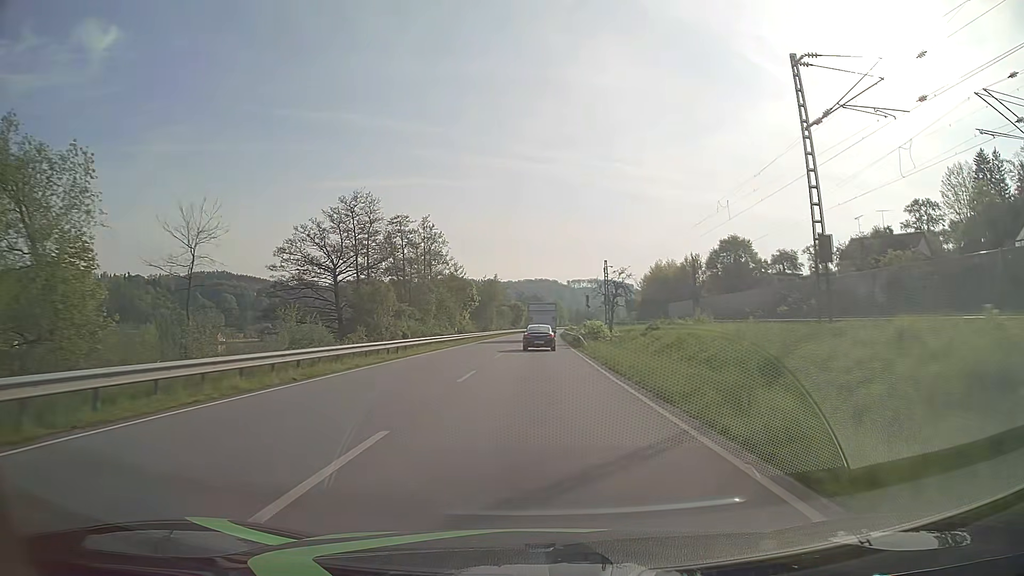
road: primary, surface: asphalt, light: Day
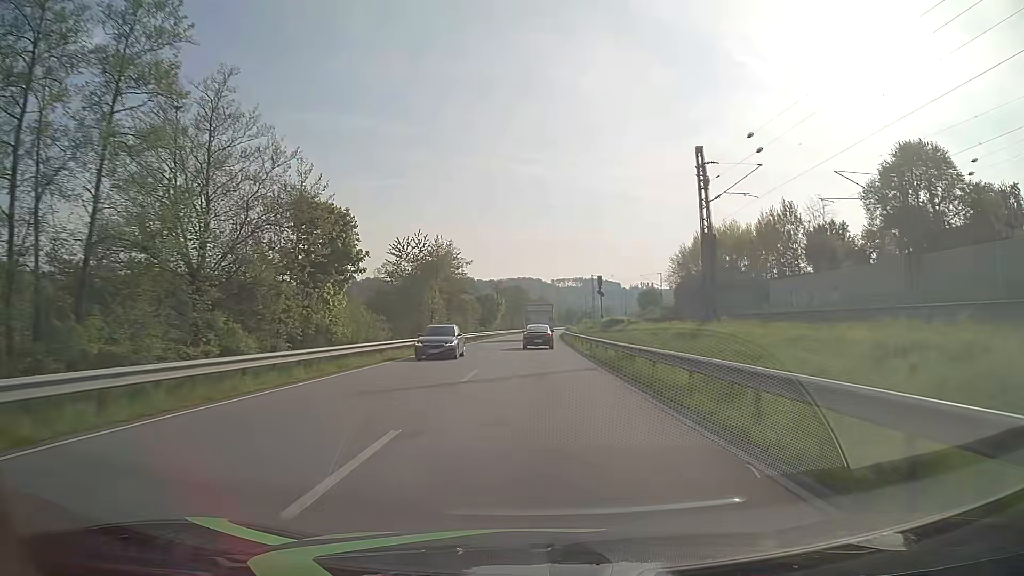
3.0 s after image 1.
(+0.5, +60.5) m; +1°
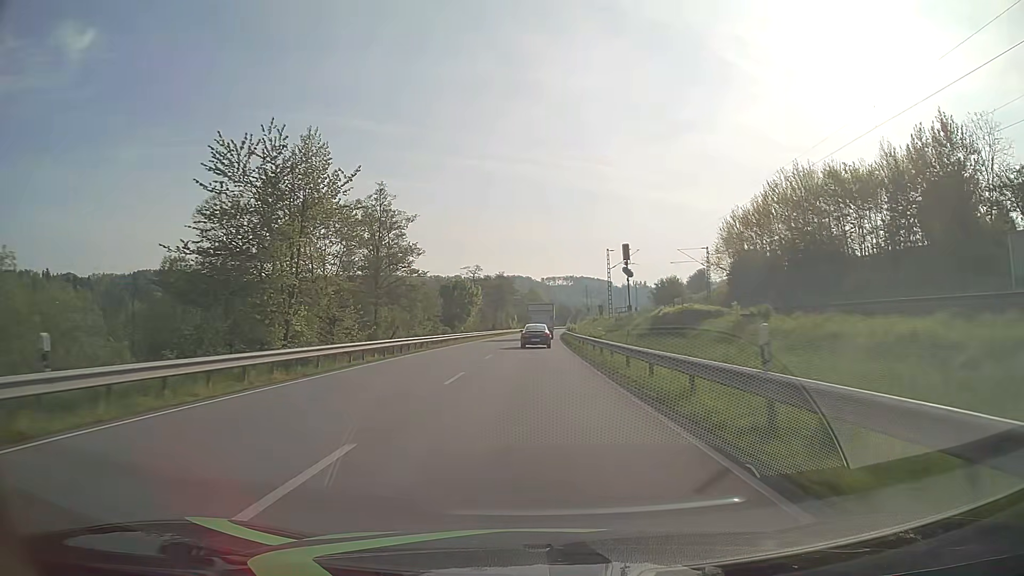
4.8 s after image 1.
(+0.2, +37.6) m; +1°
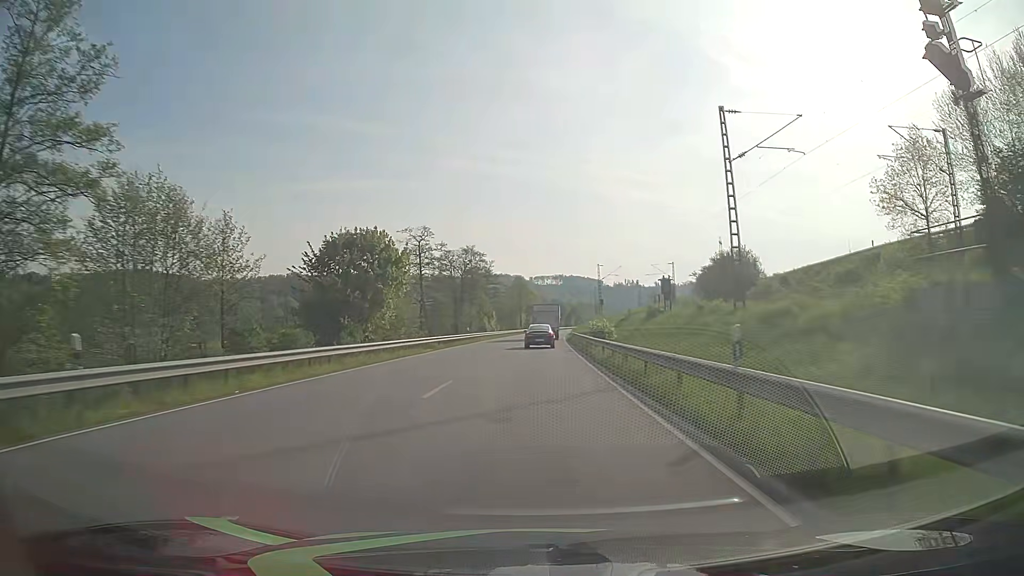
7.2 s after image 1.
(+0.6, +51.4) m; +1°
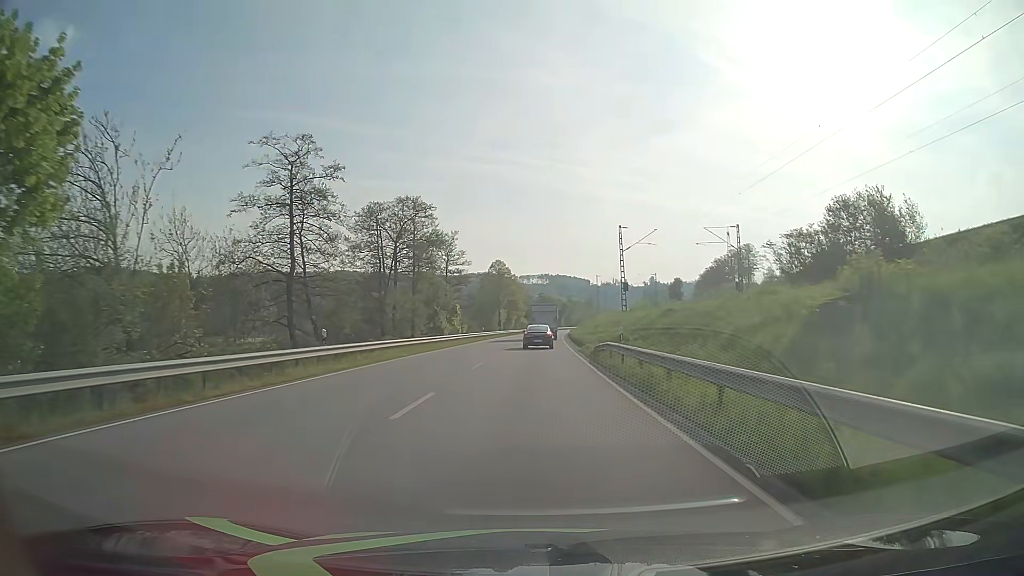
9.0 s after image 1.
(+0.4, +39.2) m; +1°
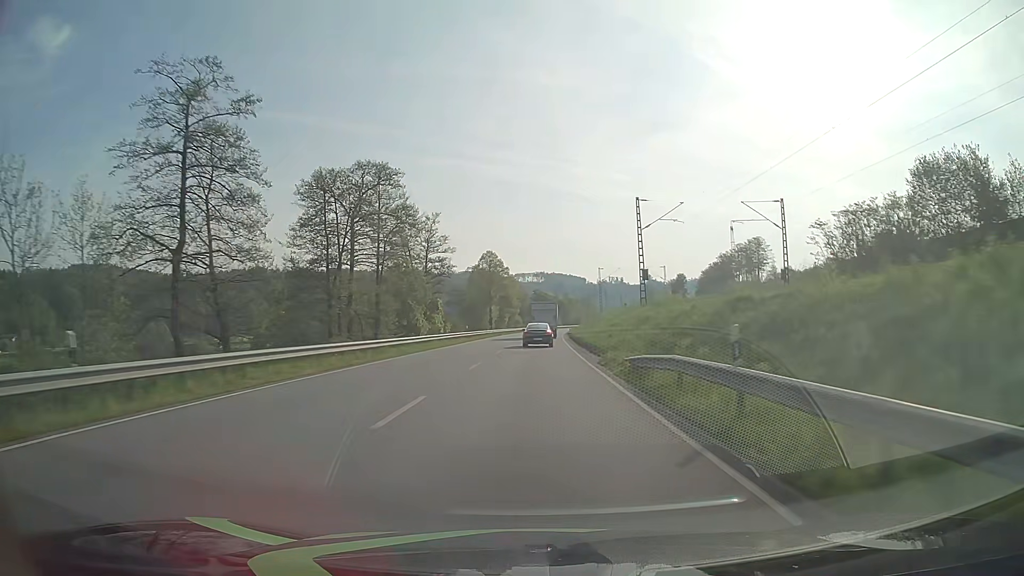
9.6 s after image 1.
(0.0, +13.1) m; 0°
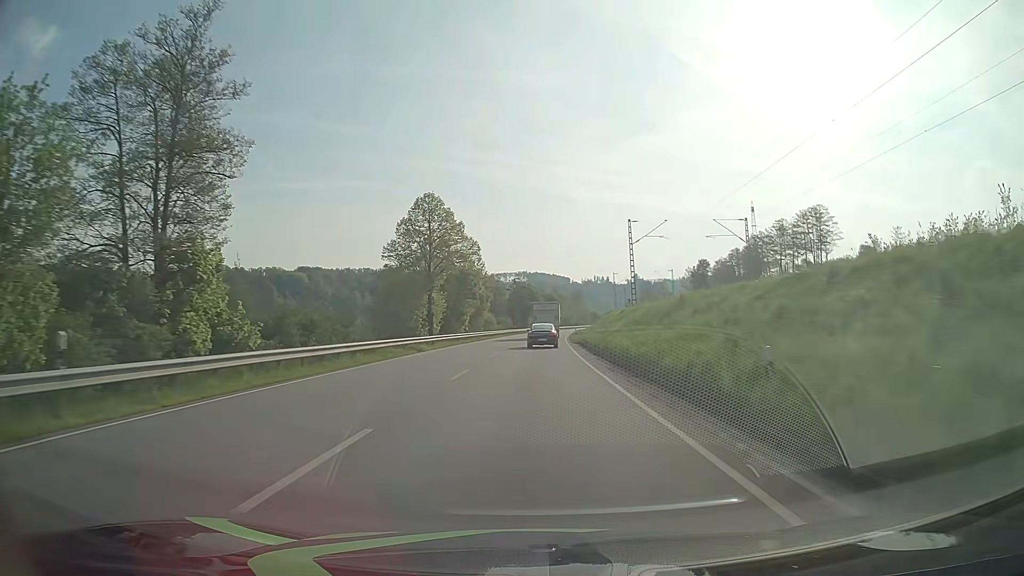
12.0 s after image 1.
(+0.7, +52.5) m; +2°
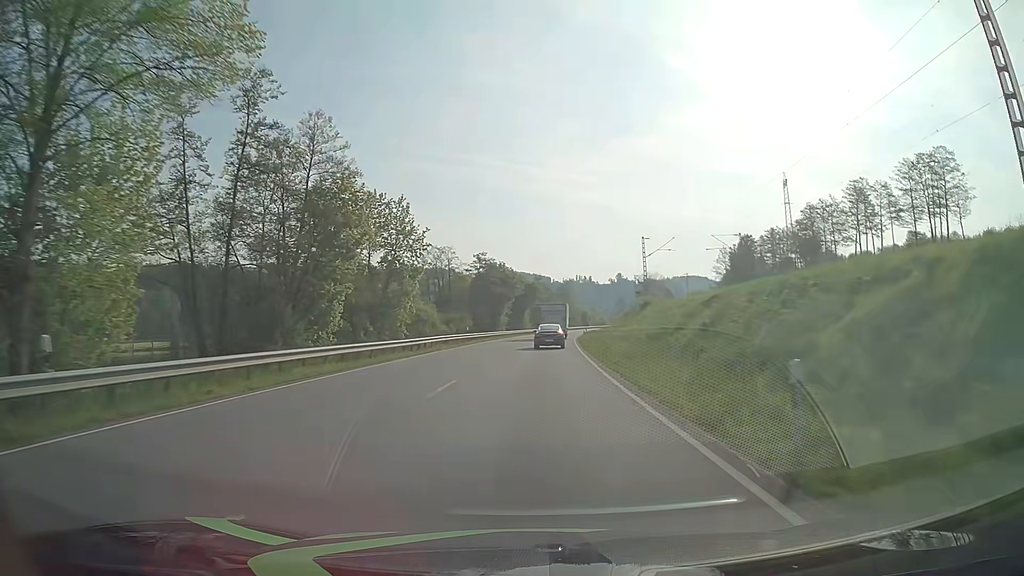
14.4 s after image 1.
(+0.6, +52.4) m; +2°
